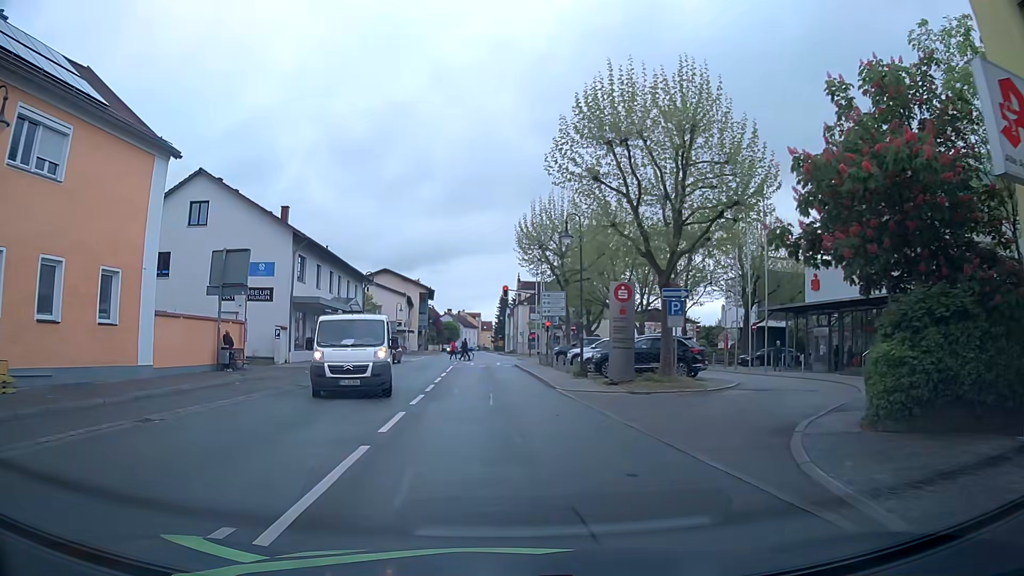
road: secondary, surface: asphalt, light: Day
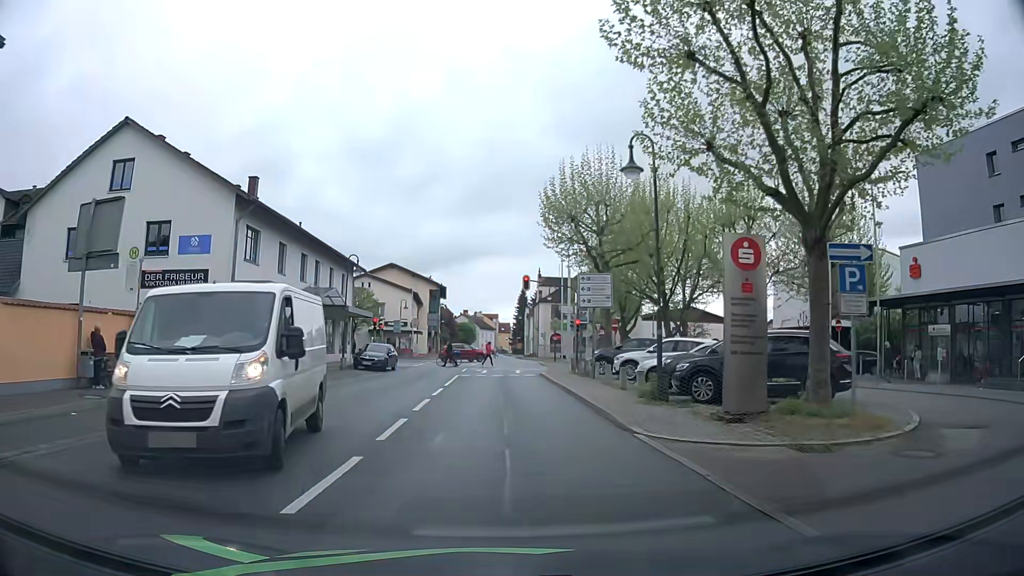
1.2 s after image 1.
(0.0, +9.8) m; 0°
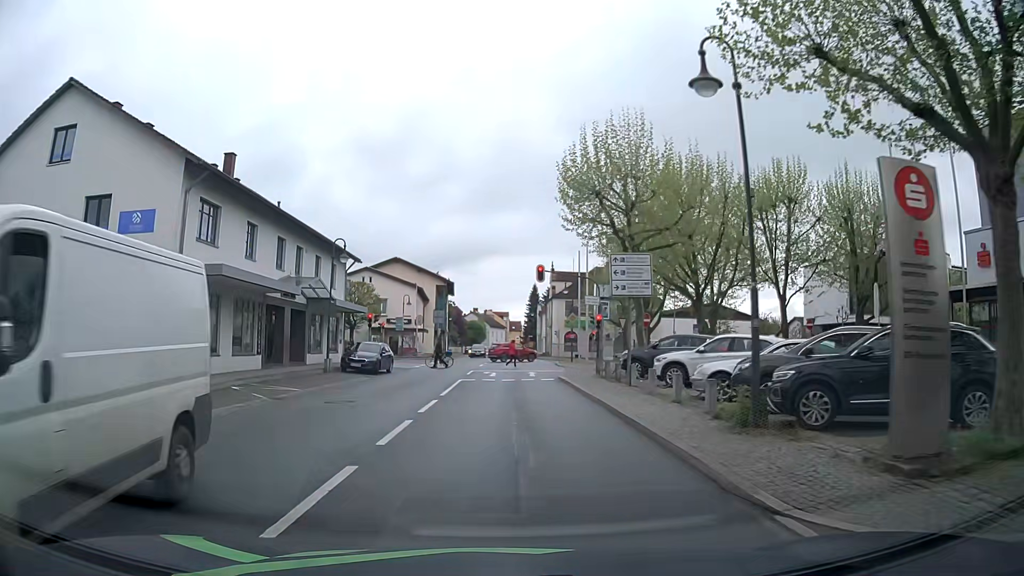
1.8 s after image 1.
(-0.1, +5.2) m; -2°
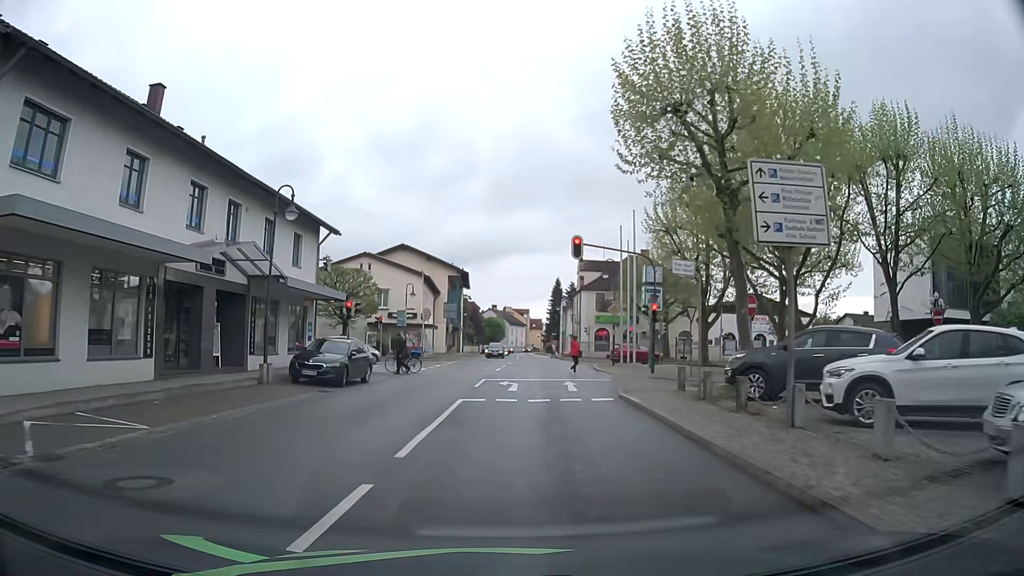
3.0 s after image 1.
(-0.2, +10.2) m; -2°
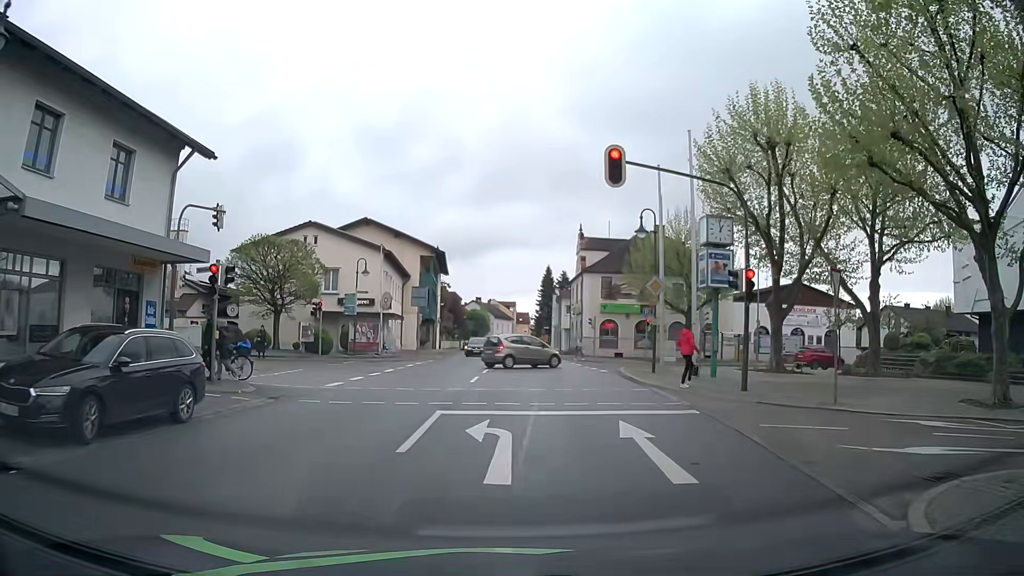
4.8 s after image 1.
(+0.1, +13.1) m; +1°
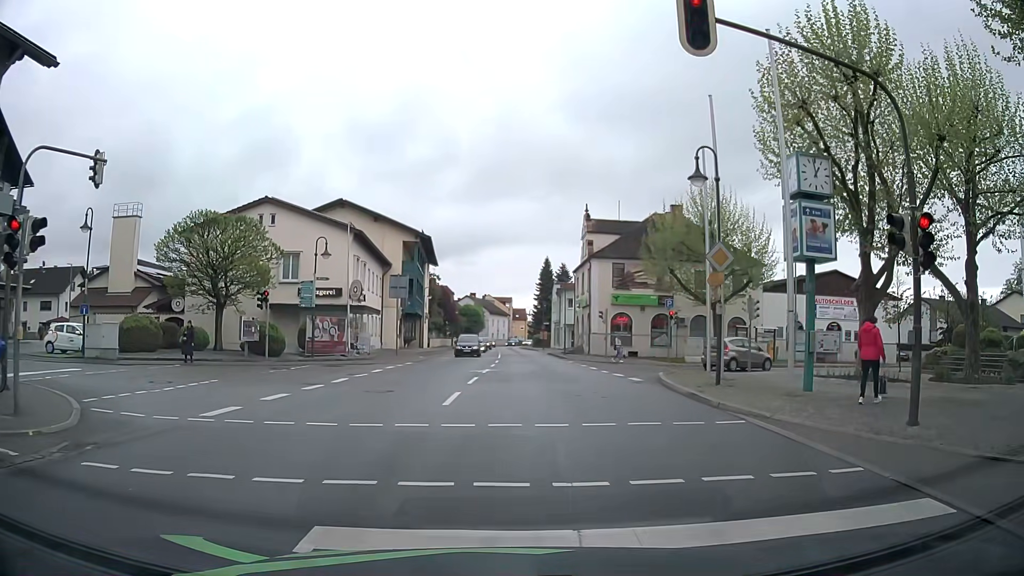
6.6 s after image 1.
(+0.1, +7.6) m; +1°
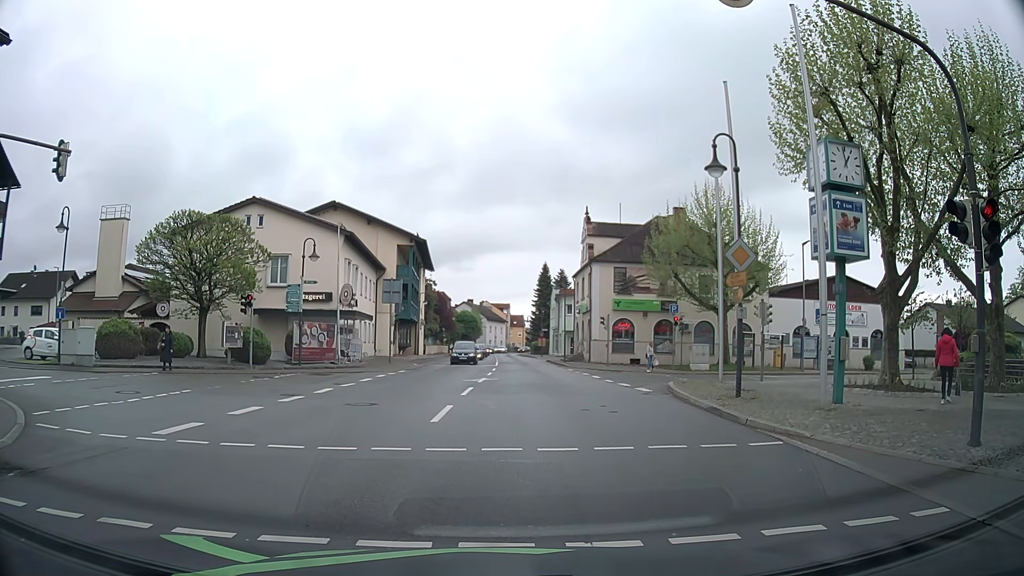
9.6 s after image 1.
(0.0, +1.6) m; 0°
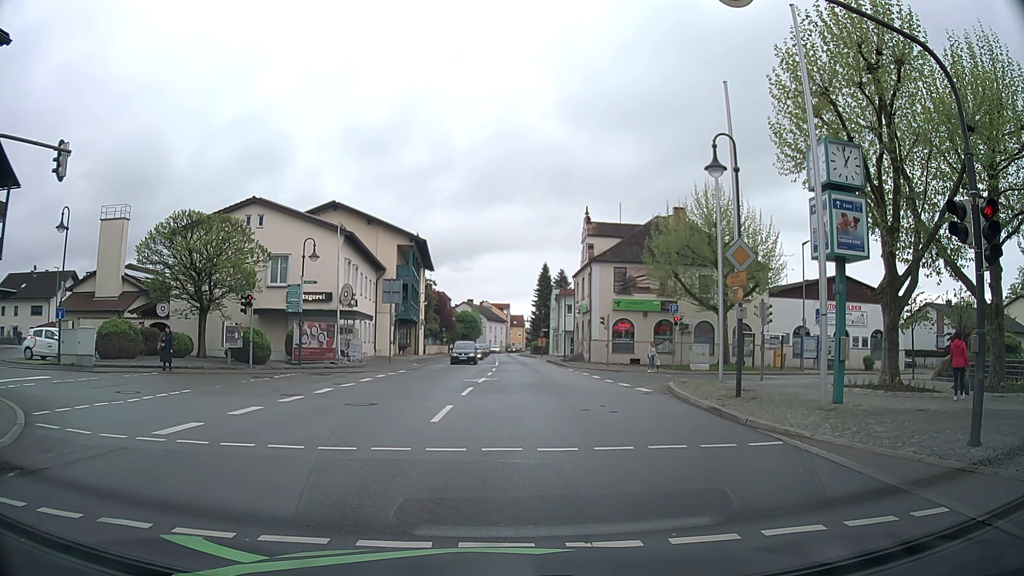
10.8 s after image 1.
(0.0, 0.0) m; 0°
